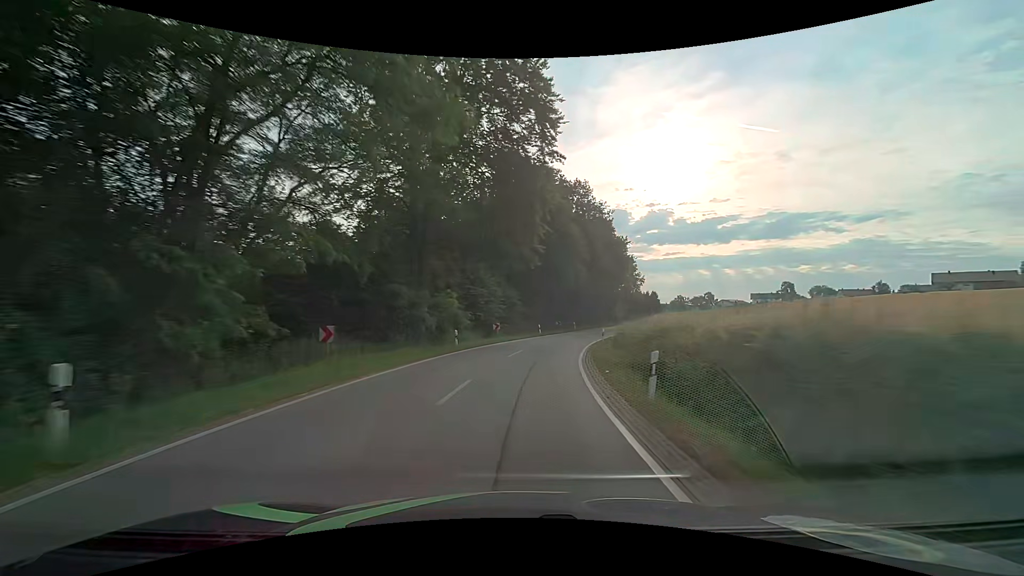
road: secondary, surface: asphalt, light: Day
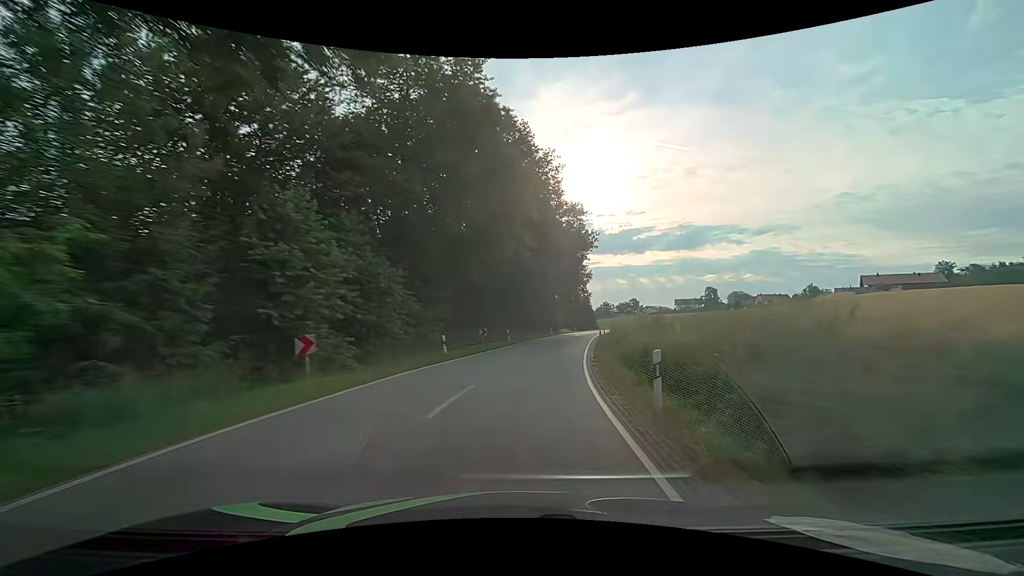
(+1.6, +24.3) m; +9°
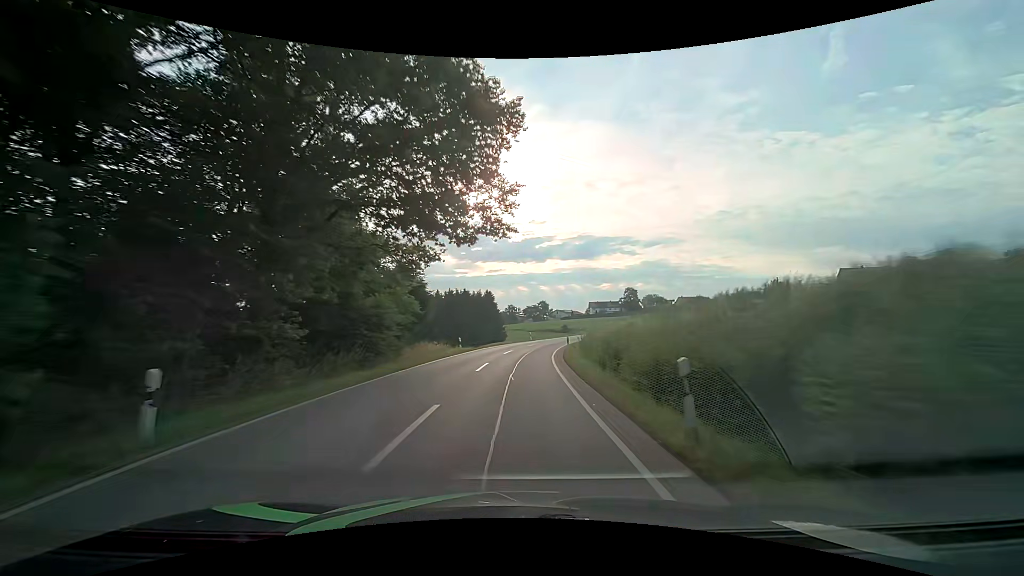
(+8.2, +60.8) m; +11°
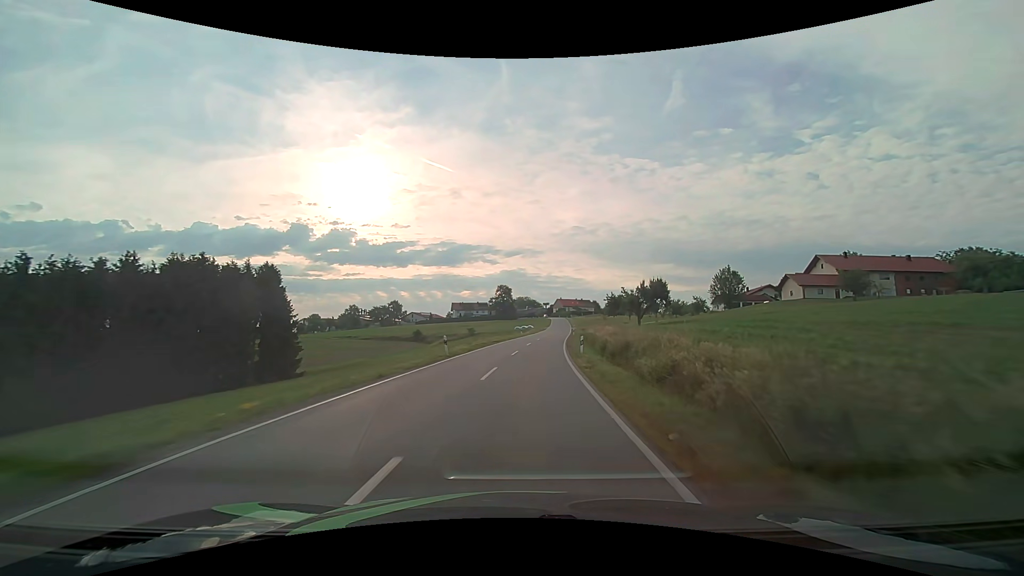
(+7.0, +62.2) m; +16°
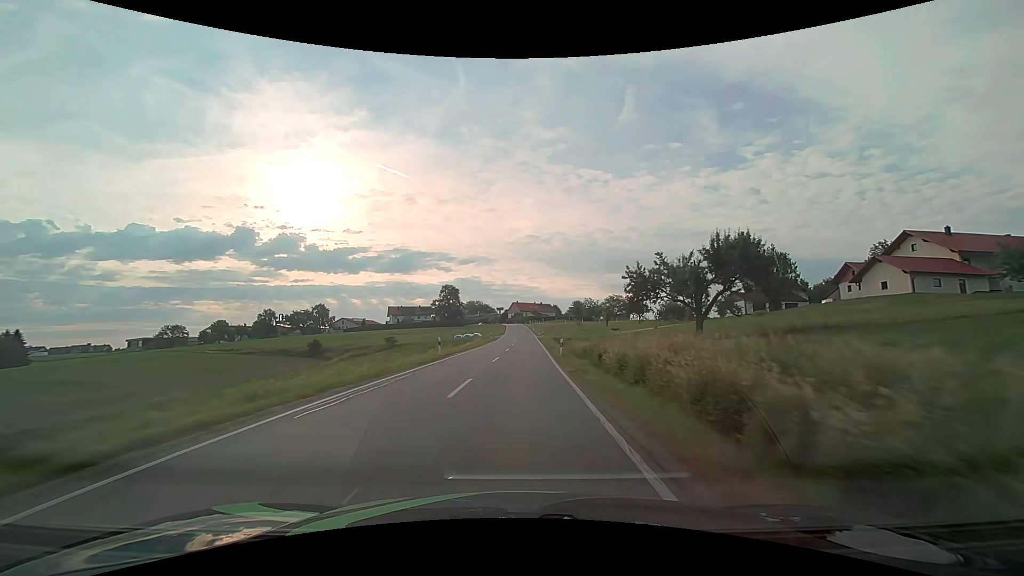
(+2.5, +38.1) m; +6°
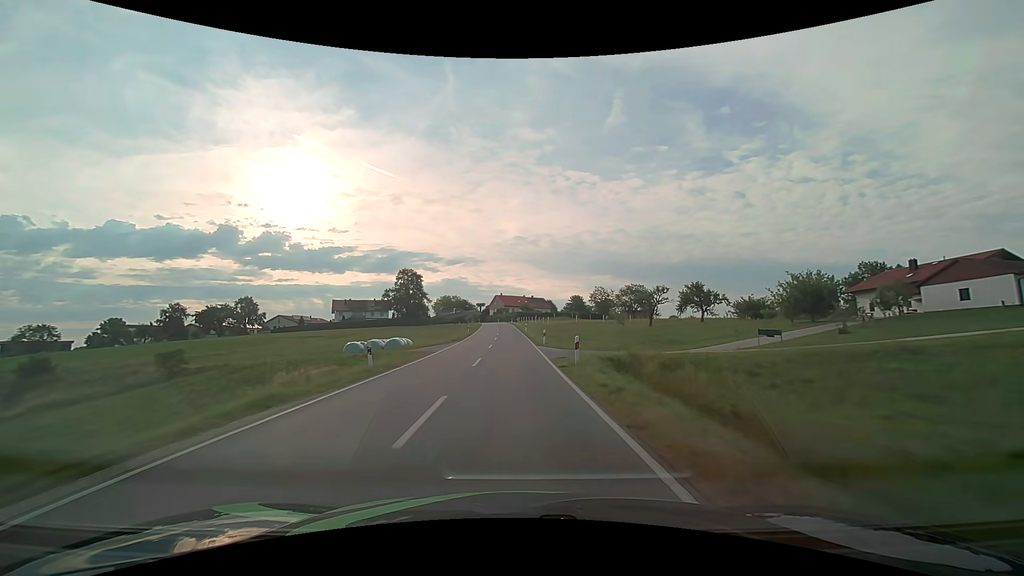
(+0.9, +51.8) m; +2°
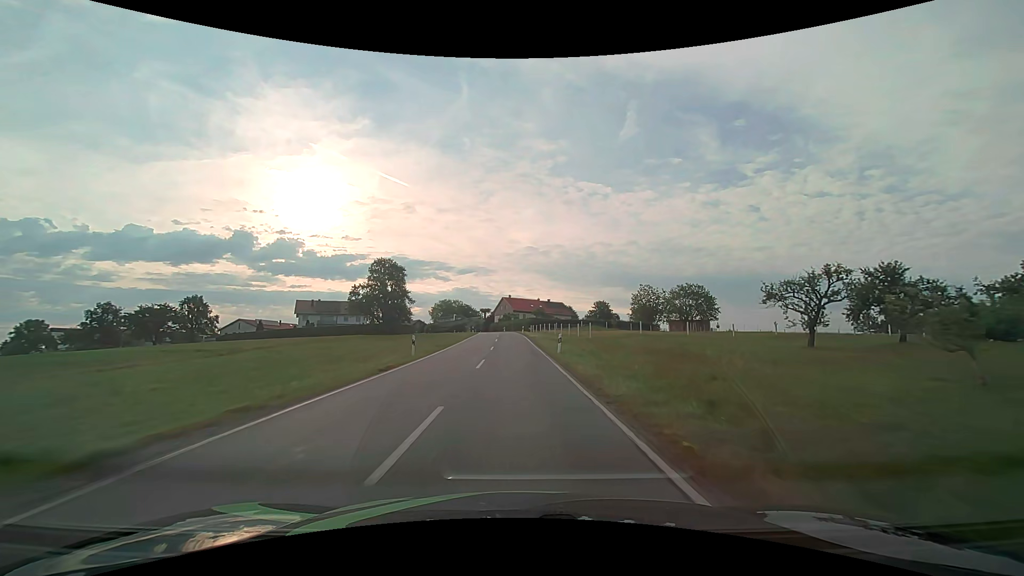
(-0.5, +36.7) m; -1°
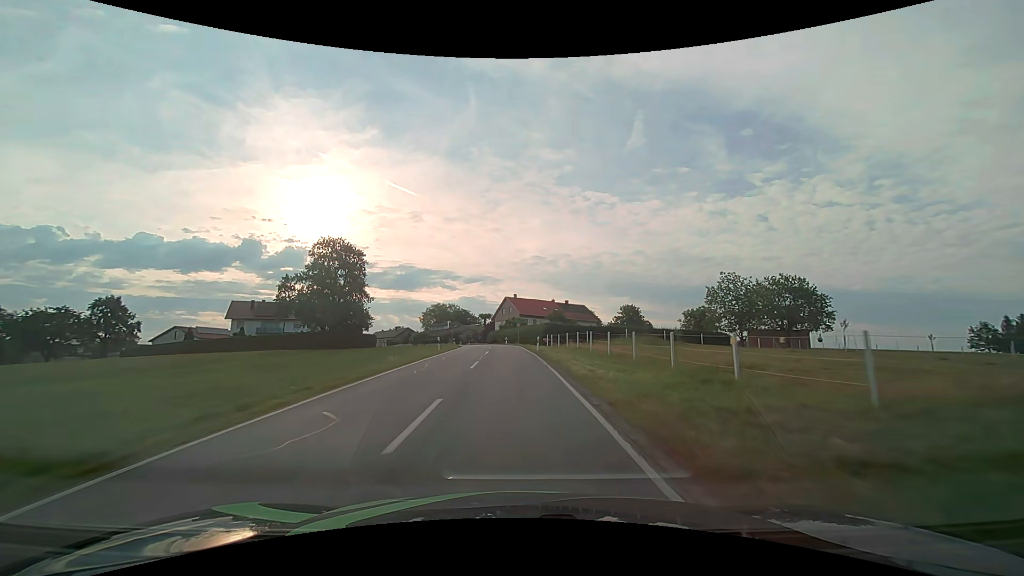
(-0.1, +34.1) m; -1°
(0, +10) (0, +20) (0, +30) (-1, +40) (-1, +50) (-2, +60) (-4, +70) (-5, +80) (-8, +89) (-10, +99) m
